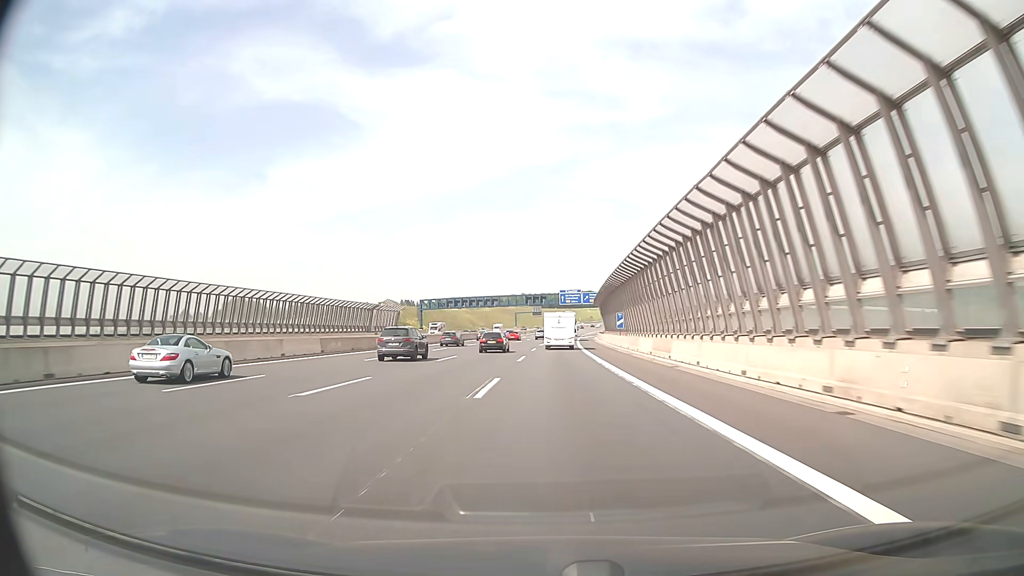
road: motorway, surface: asphalt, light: Day
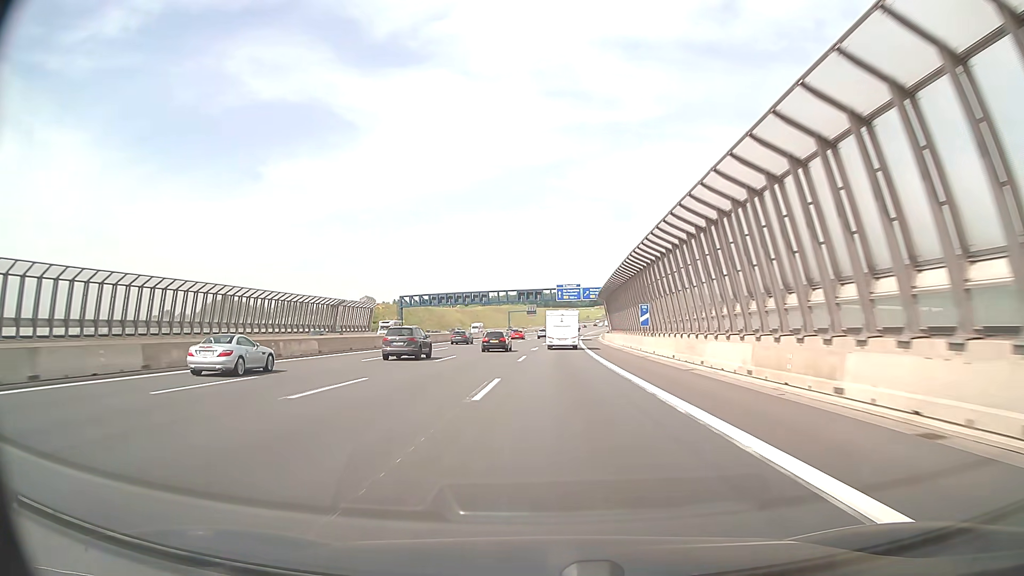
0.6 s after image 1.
(+0.1, +18.6) m; 0°
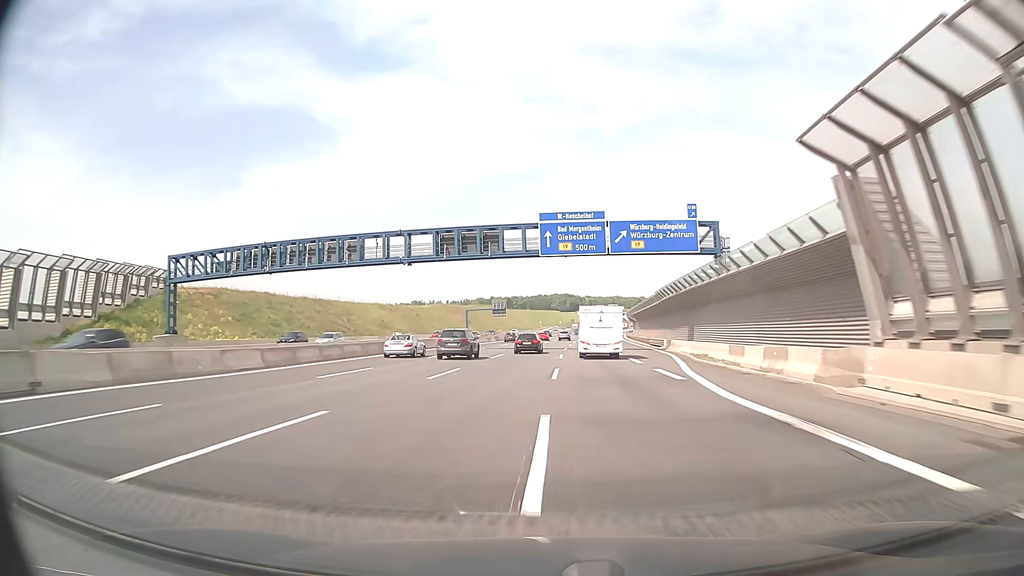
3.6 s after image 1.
(+1.3, +92.6) m; +2°
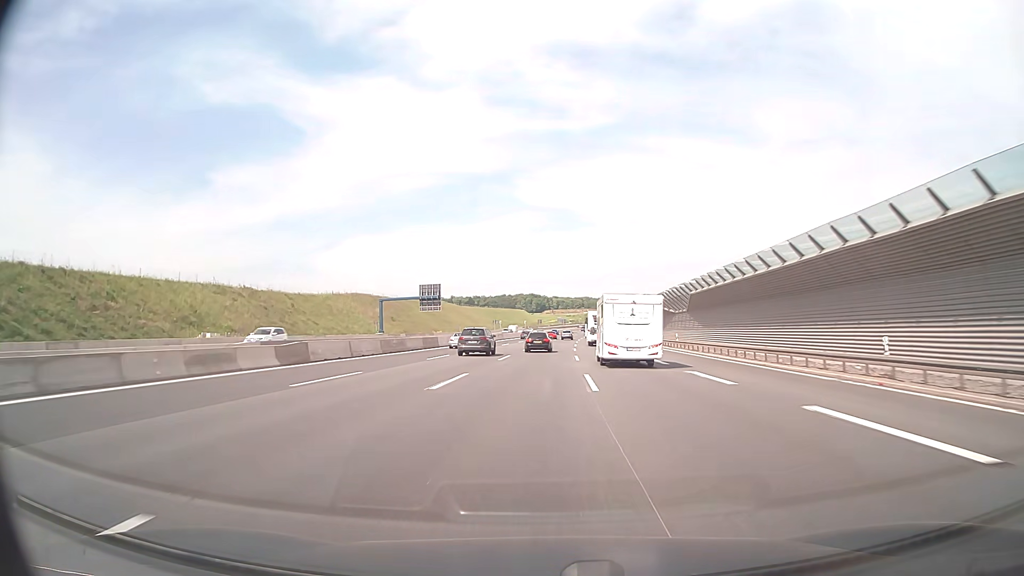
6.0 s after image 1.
(+1.9, +74.1) m; +3°
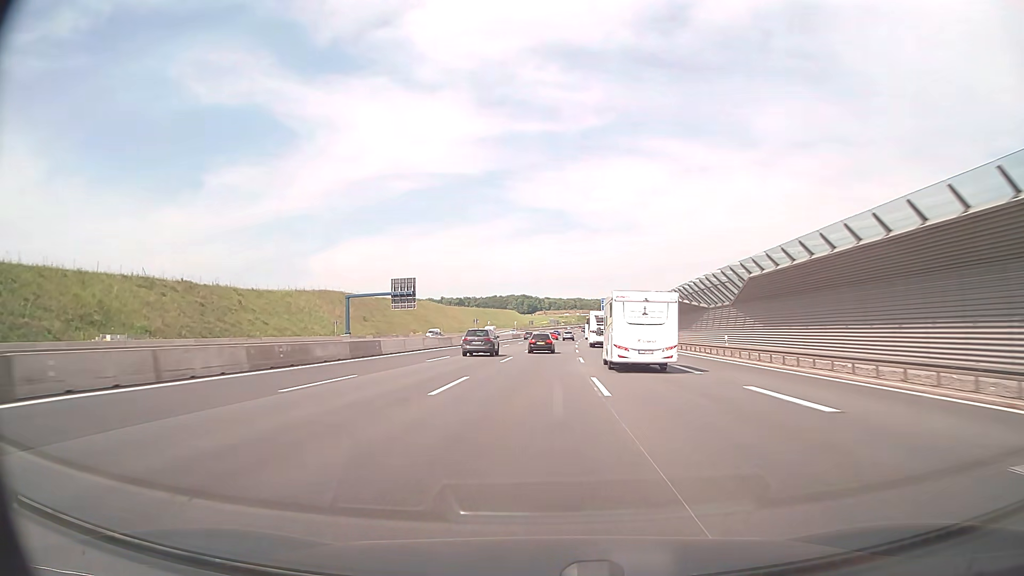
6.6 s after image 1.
(+0.1, +18.5) m; +1°
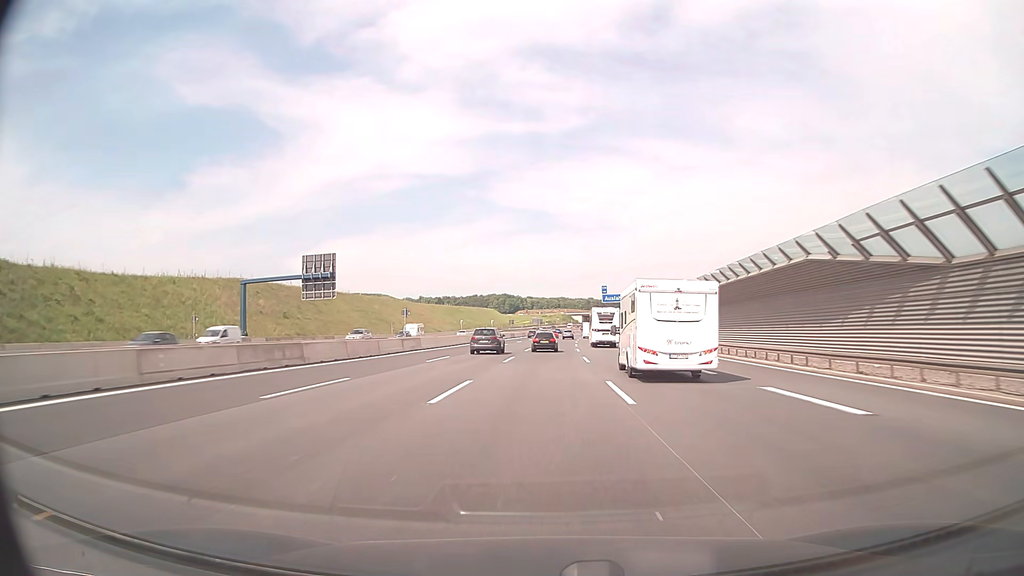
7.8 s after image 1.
(+0.5, +37.0) m; +1°
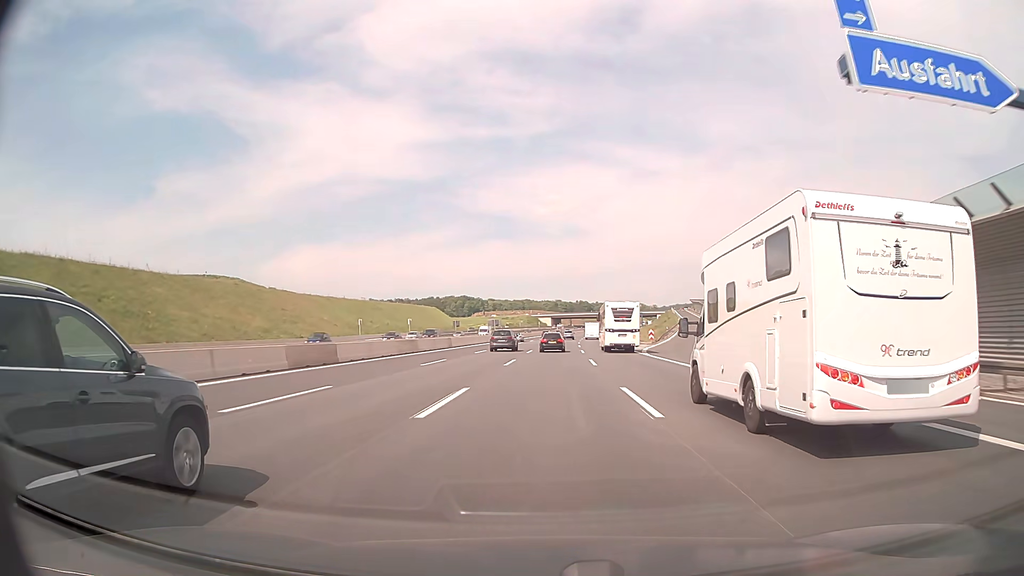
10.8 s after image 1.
(+2.9, +91.7) m; +3°
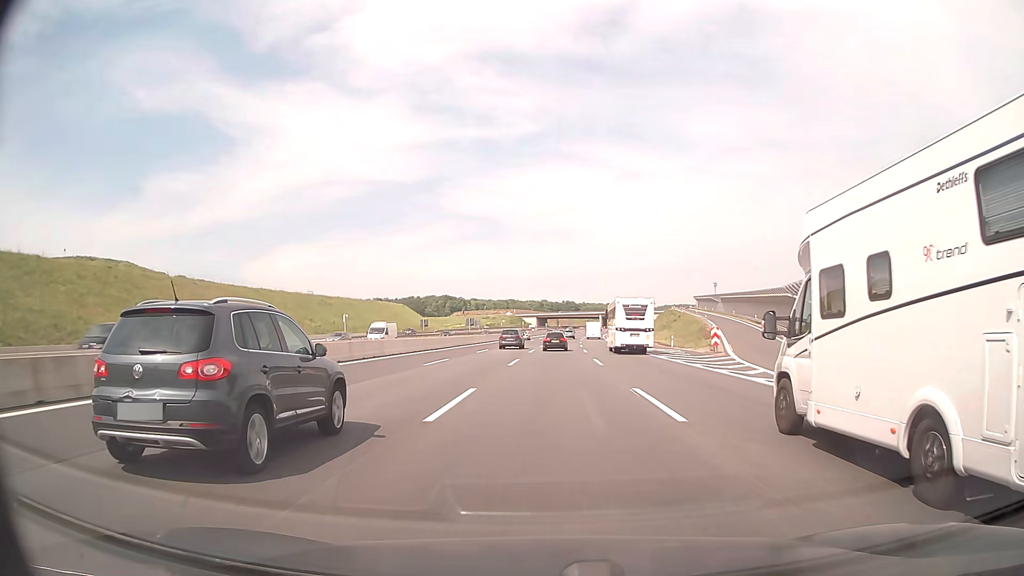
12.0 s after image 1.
(+0.4, +36.2) m; +1°
(0, +10) (0, +20) (0, +30) (+1, +40) (+1, +50) (+1, +60) (+2, +70) (+2, +80) (+3, +90) (+3, +100) m
